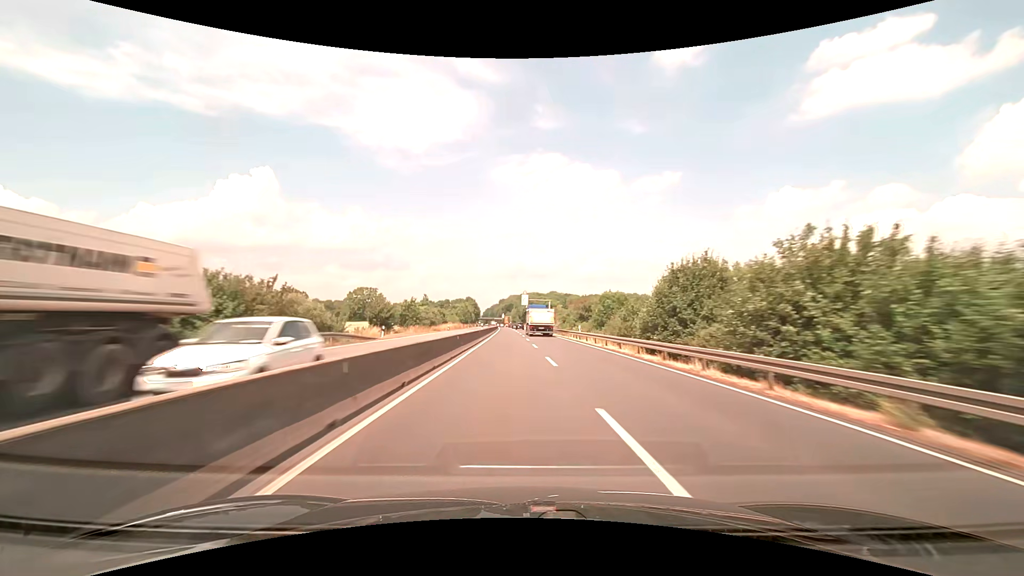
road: trunk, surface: asphalt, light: Day
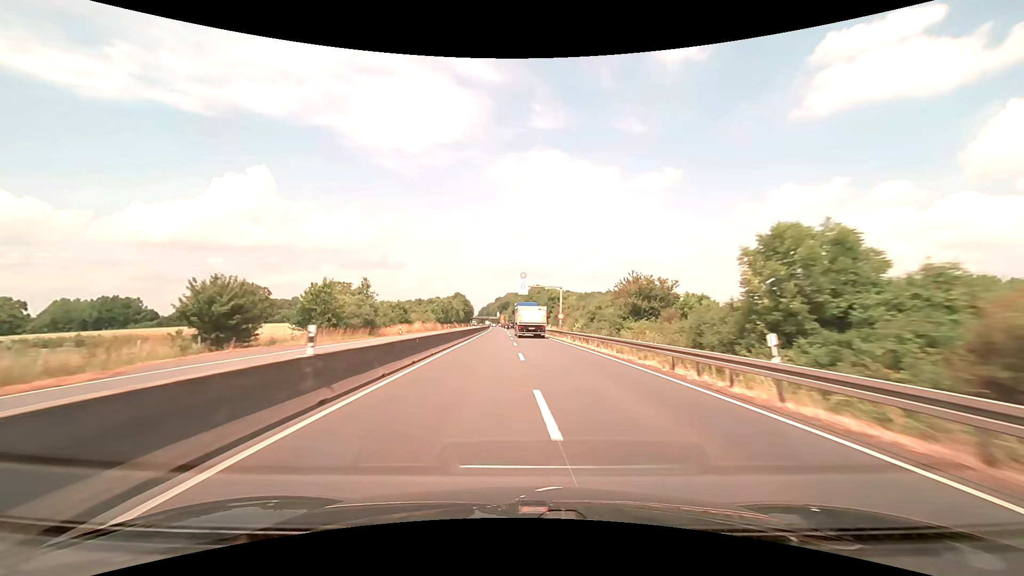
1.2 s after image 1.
(0.0, +34.0) m; 0°
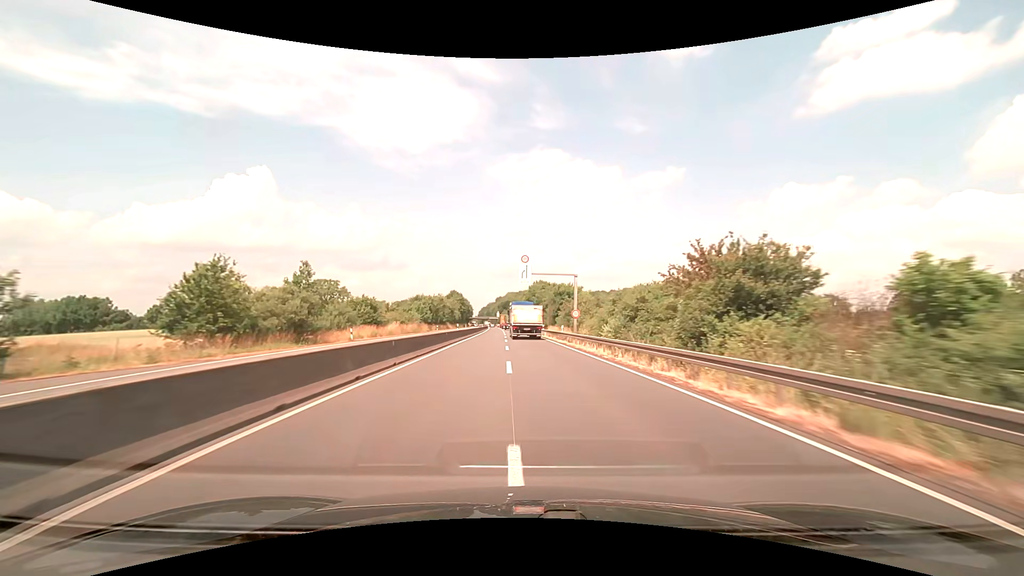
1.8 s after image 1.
(-0.1, +16.4) m; 0°
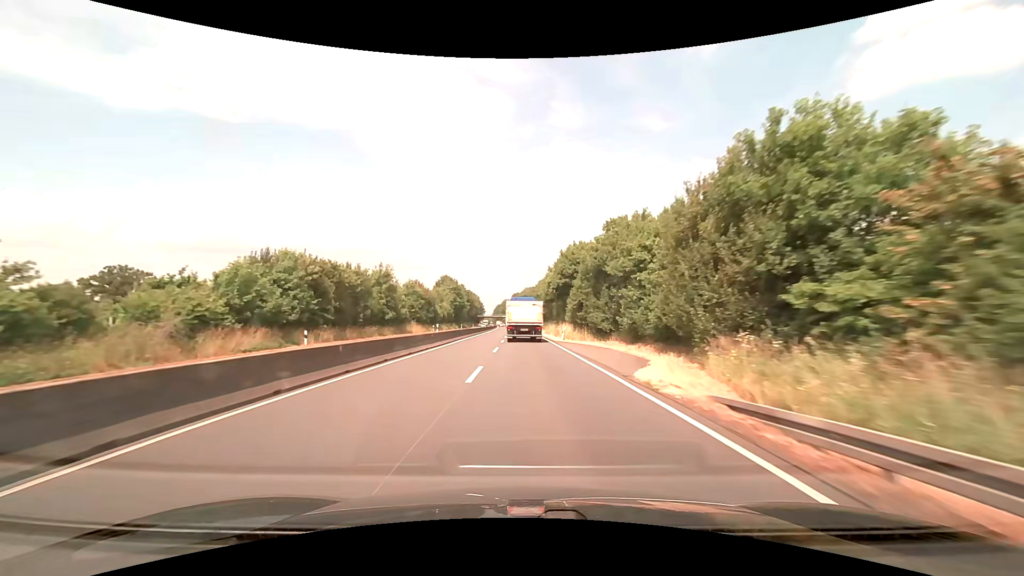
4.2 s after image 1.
(-0.9, +62.0) m; -2°
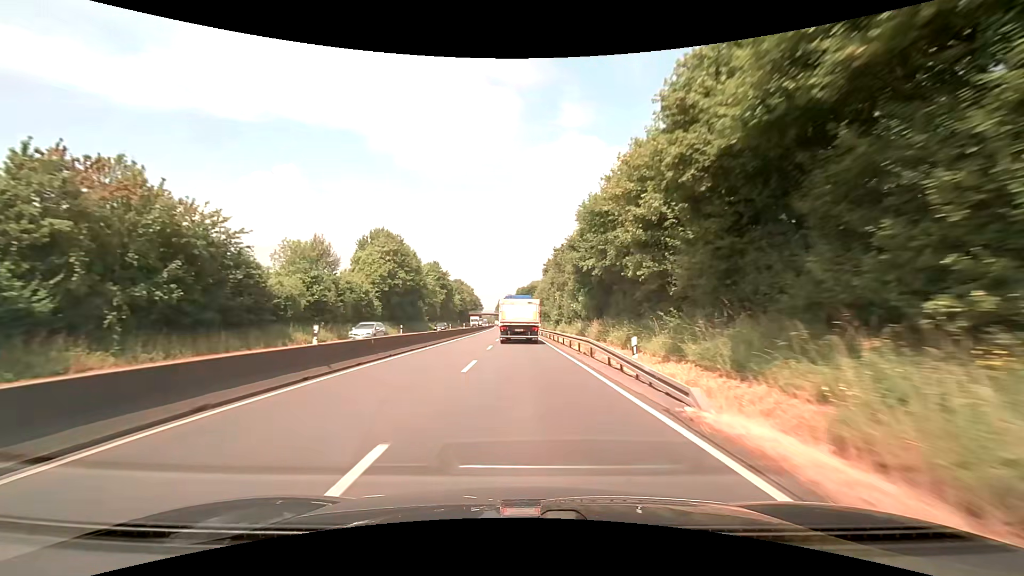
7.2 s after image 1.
(-0.7, +69.8) m; -1°
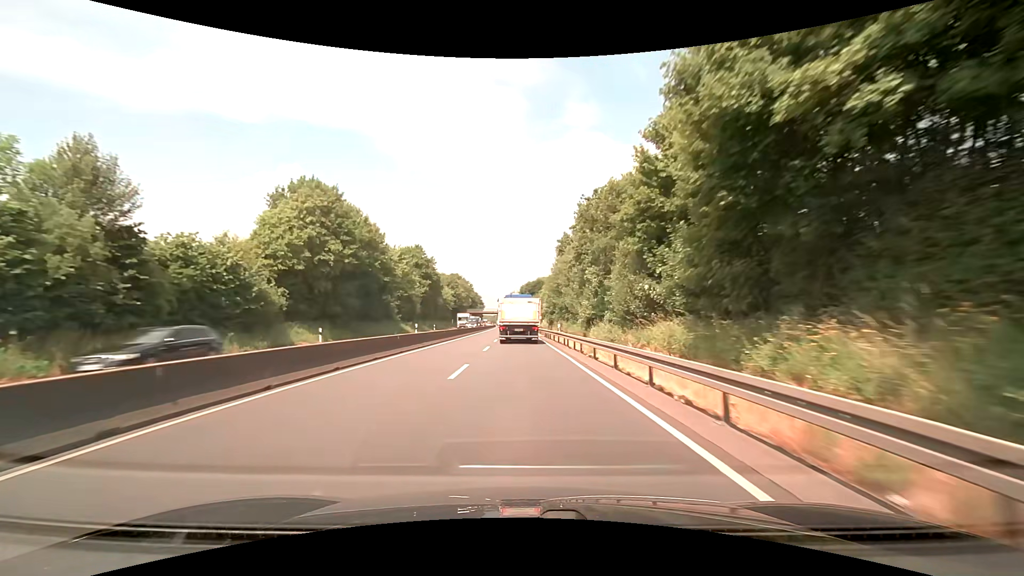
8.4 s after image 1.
(-0.1, +25.7) m; 0°
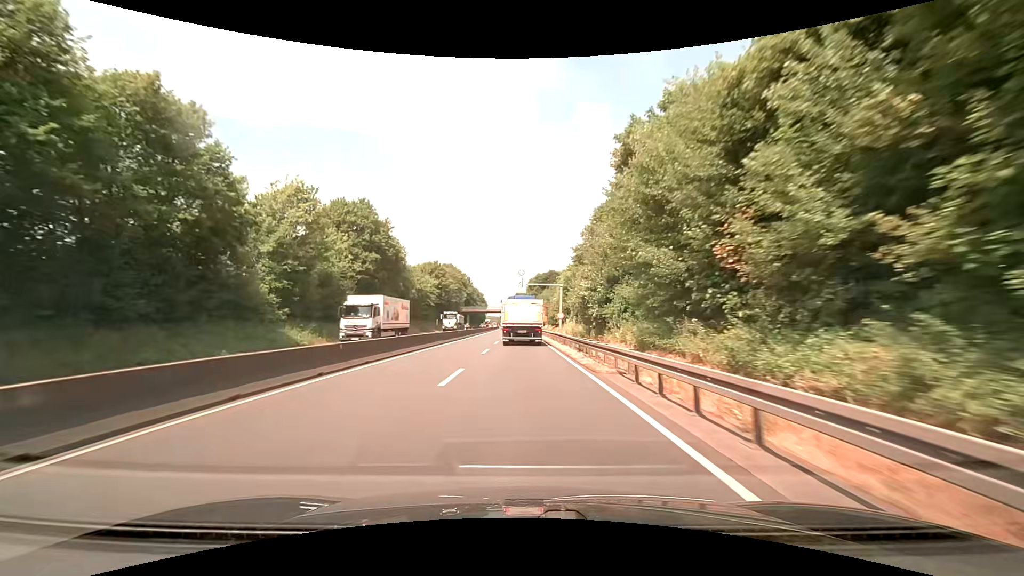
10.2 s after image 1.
(-0.4, +37.2) m; -1°
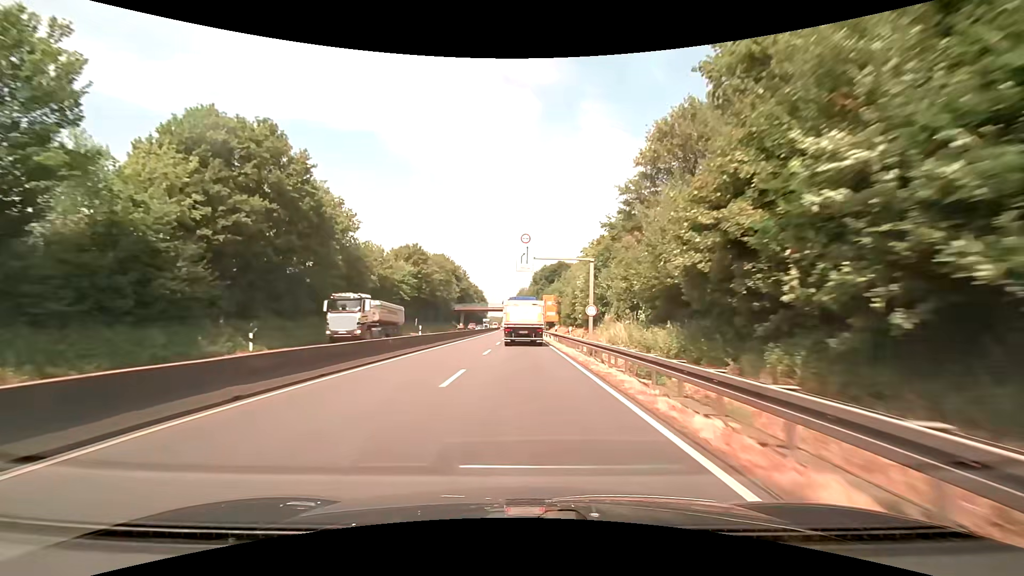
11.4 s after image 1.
(-0.1, +24.1) m; 0°
(0, +10) (0, +20) (0, +30) (0, +40) (0, +50) (0, +60) (0, +70) (-1, +80) (-1, +90) (-1, +100) m
